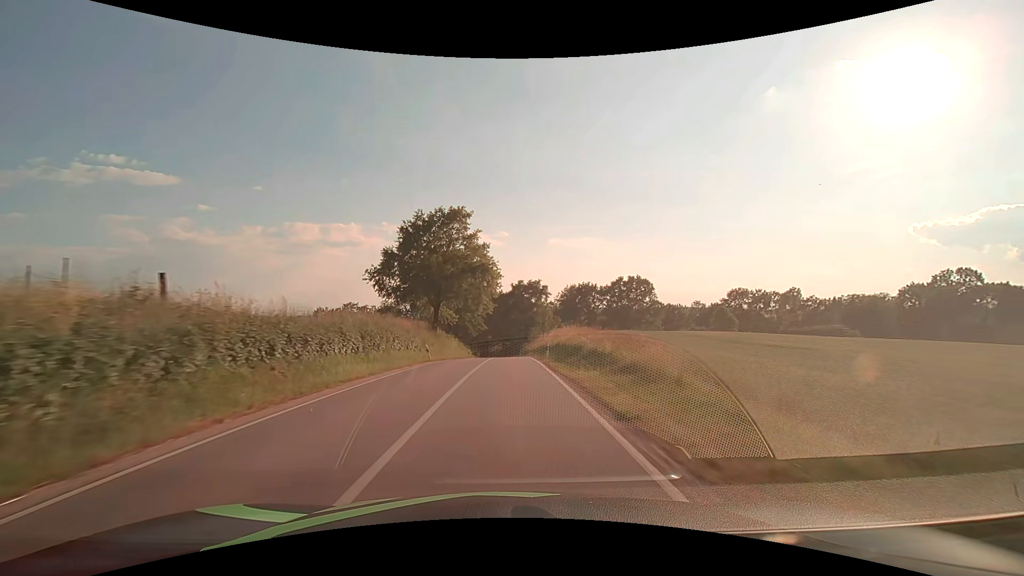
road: secondary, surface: asphalt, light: Day
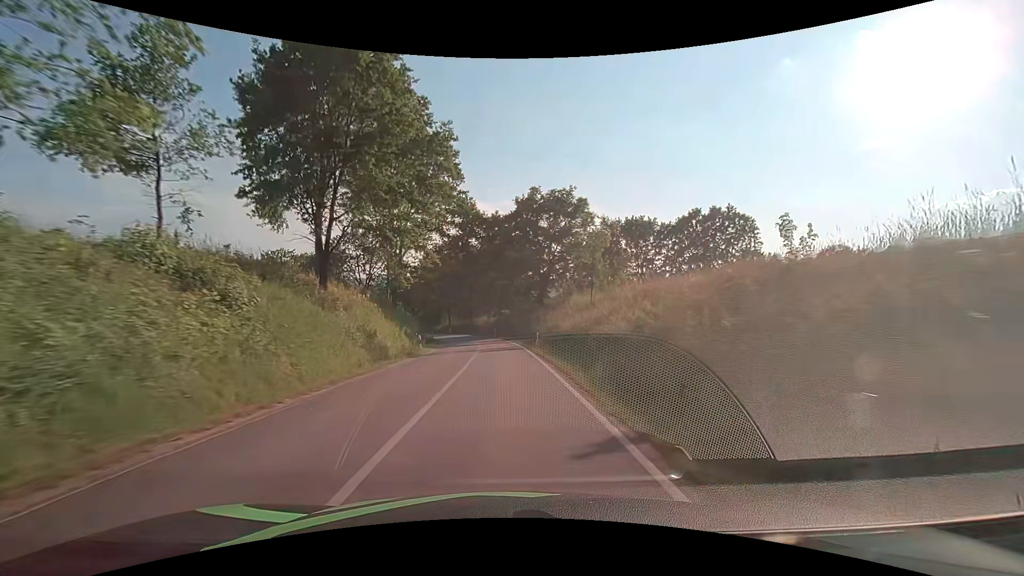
(+0.5, +55.1) m; 0°
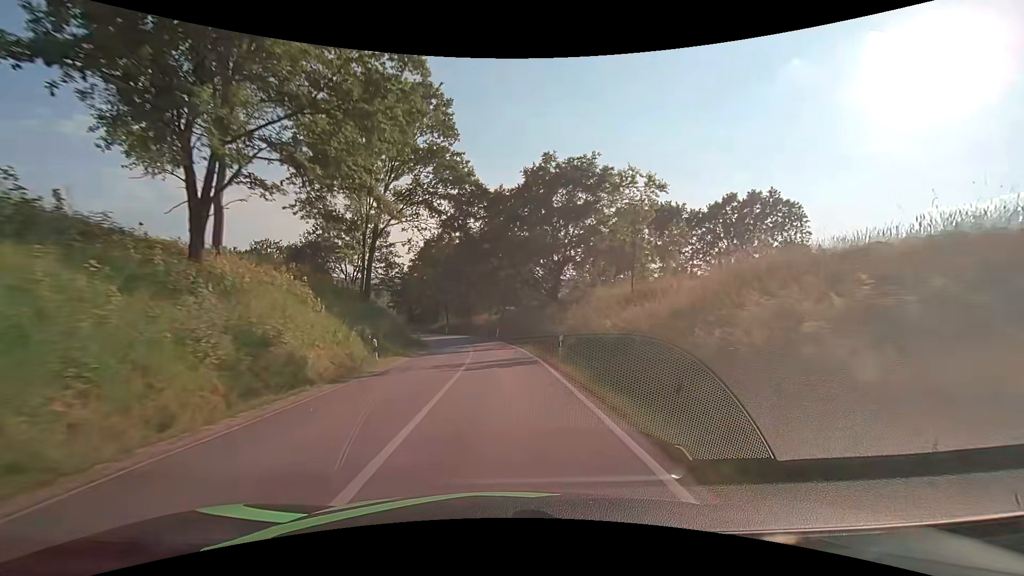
(0.0, +11.0) m; -1°
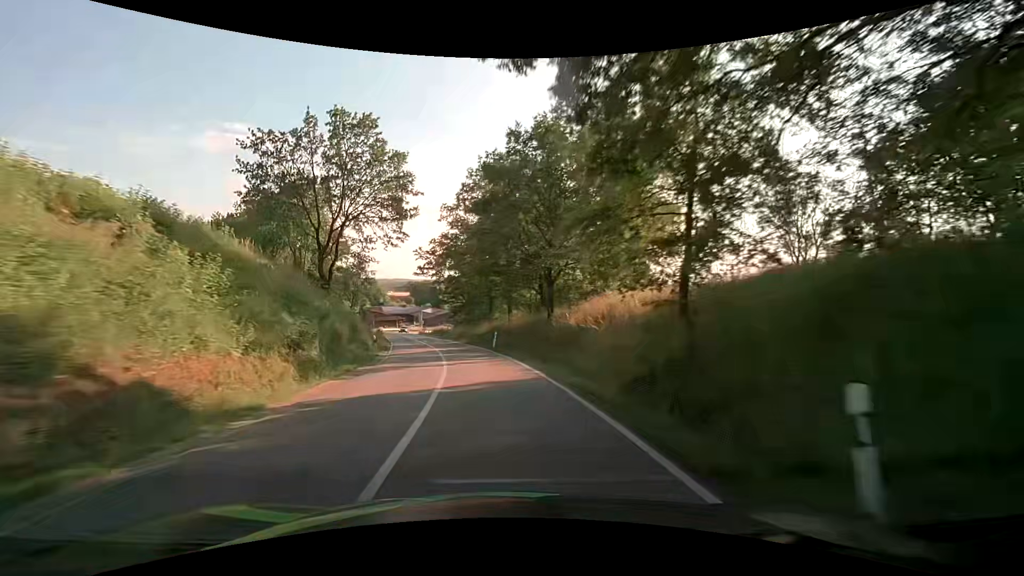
(-2.4, +43.2) m; -9°
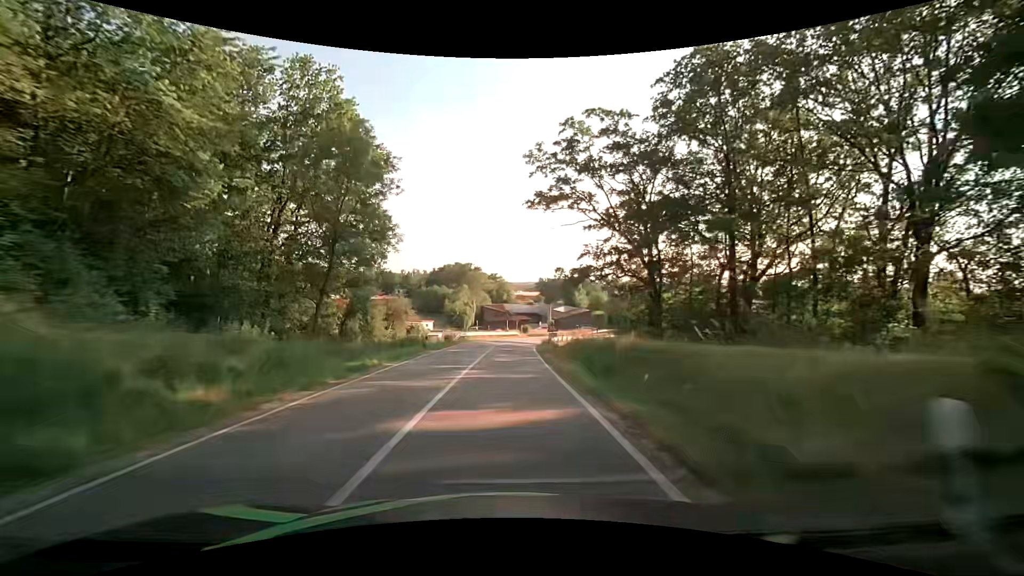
(-8.0, +52.8) m; -15°
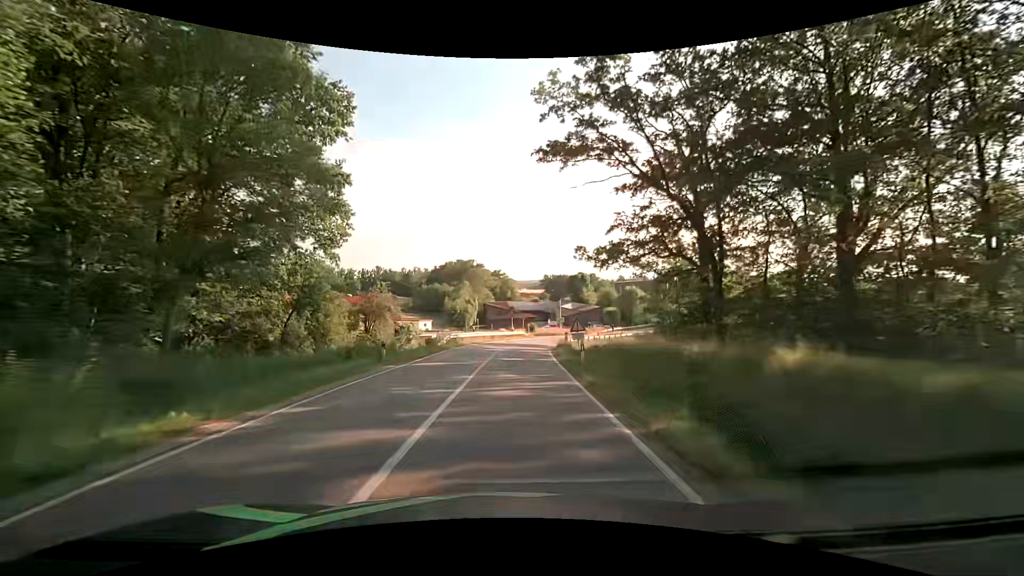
(0.0, +10.8) m; 0°
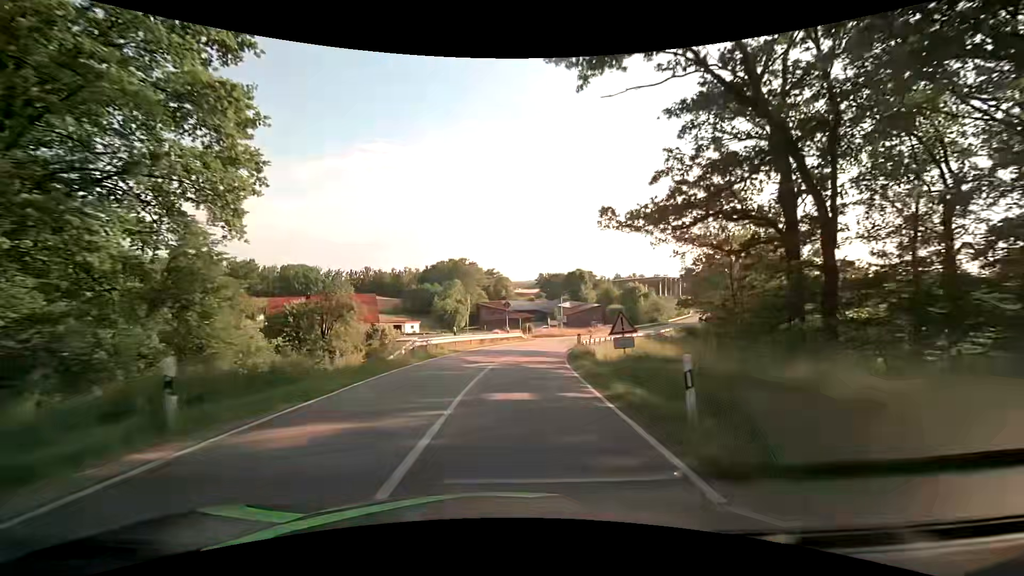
(0.0, +10.8) m; 0°
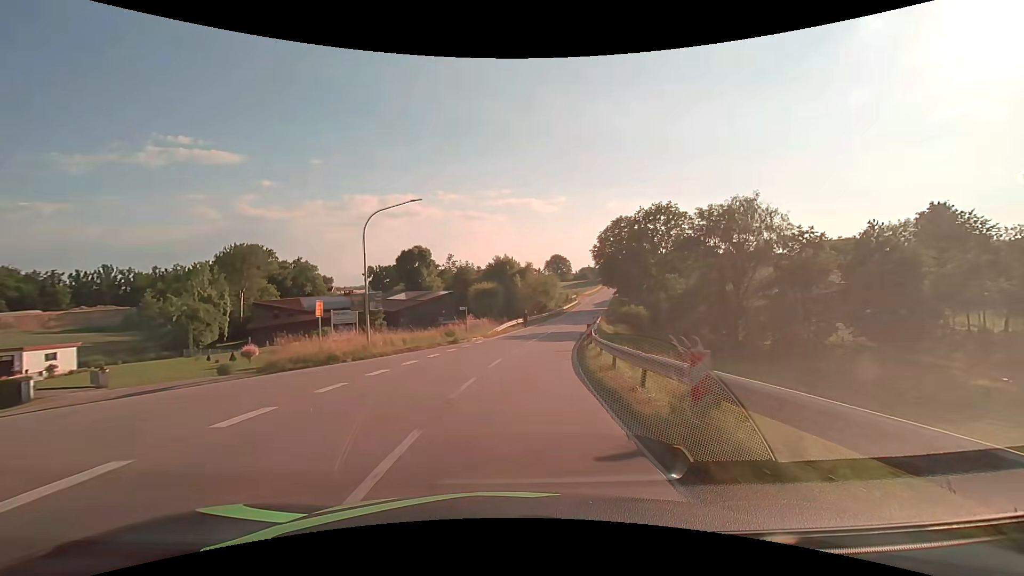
(+6.4, +53.2) m; +17°
(0, +10) (+1, +20) (+3, +30) (+5, +40) (+7, +49) (+9, +59) (+11, +69) (+14, +79) (+16, +88) (+19, +98) m
